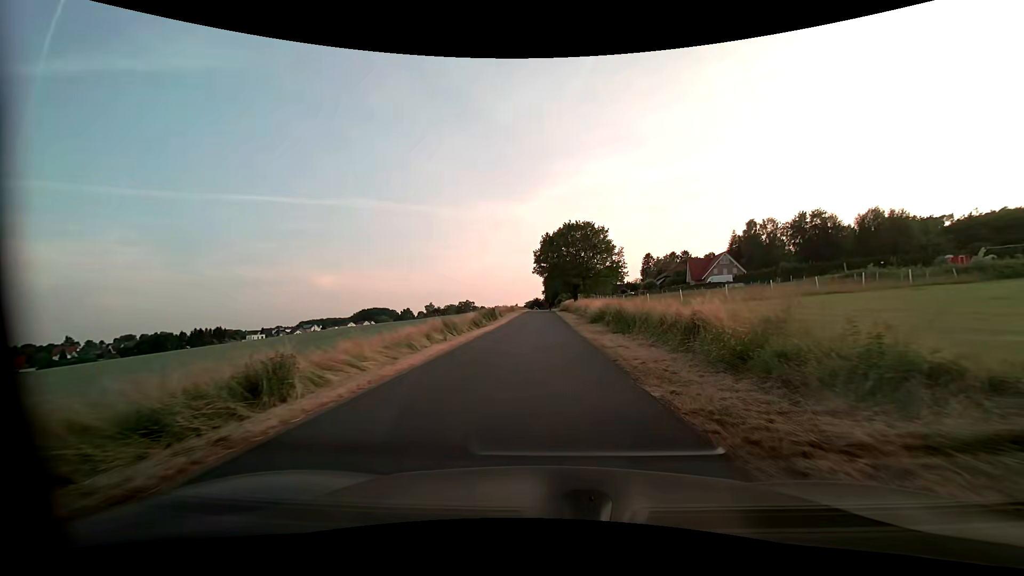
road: residential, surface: asphalt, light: Day
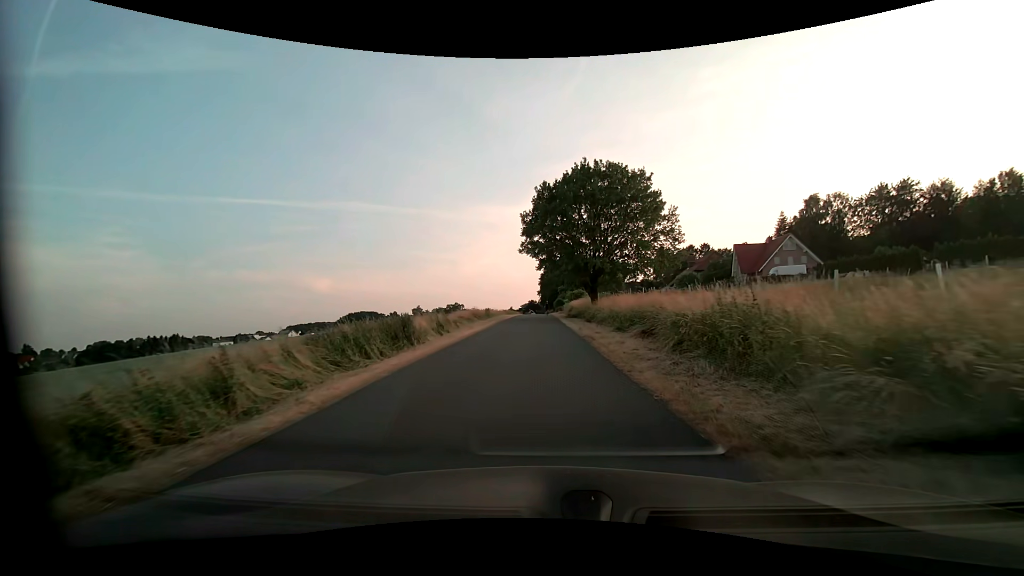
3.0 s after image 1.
(0.0, +33.9) m; 0°
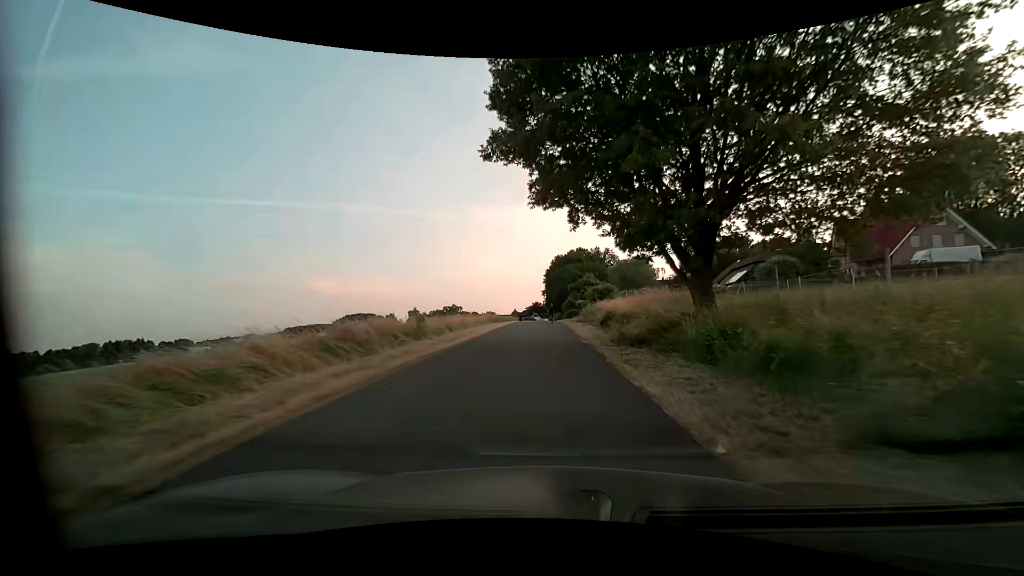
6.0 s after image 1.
(-0.1, +30.6) m; -1°
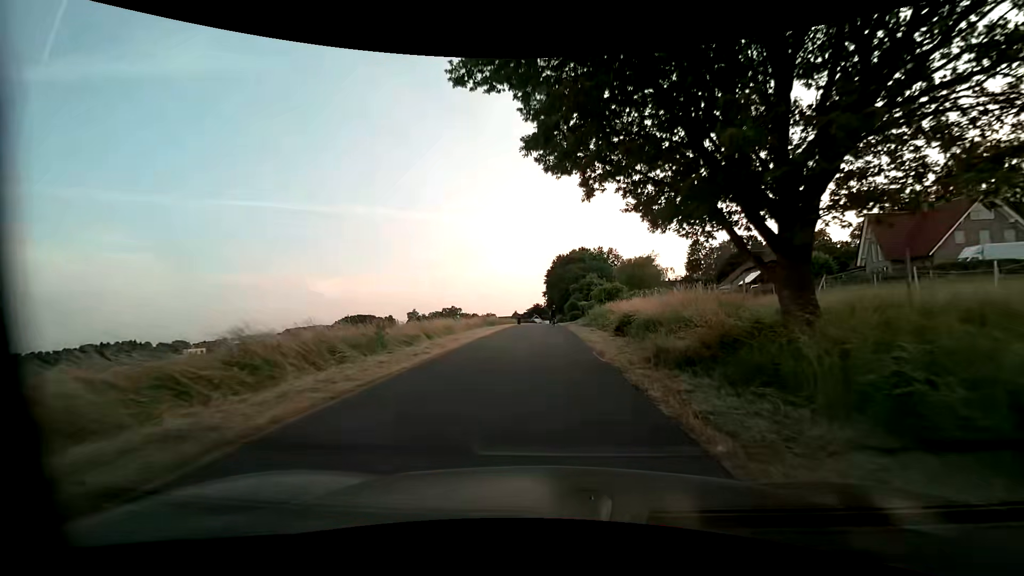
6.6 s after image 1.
(0.0, +5.7) m; 0°
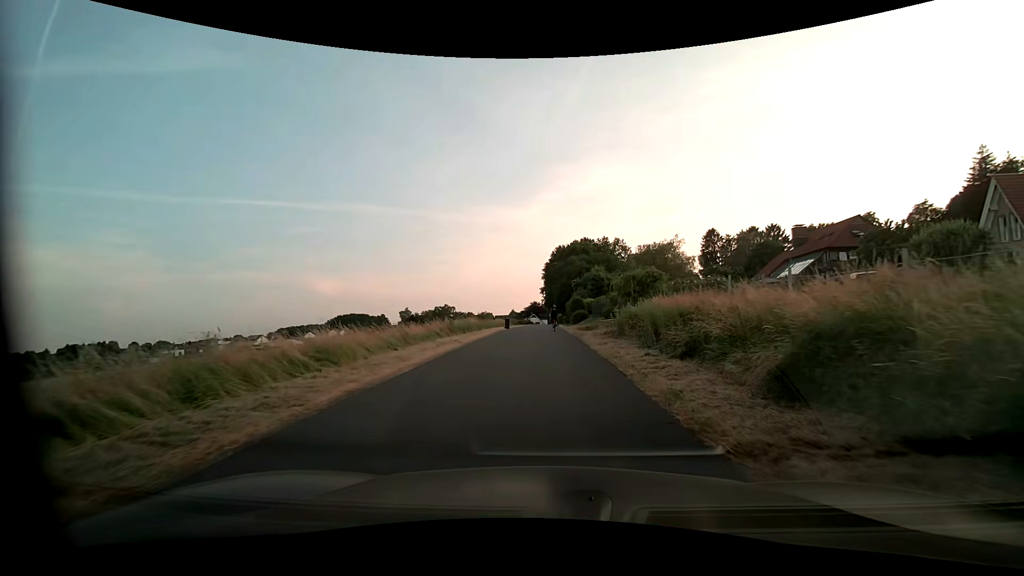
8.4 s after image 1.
(0.0, +16.4) m; +1°
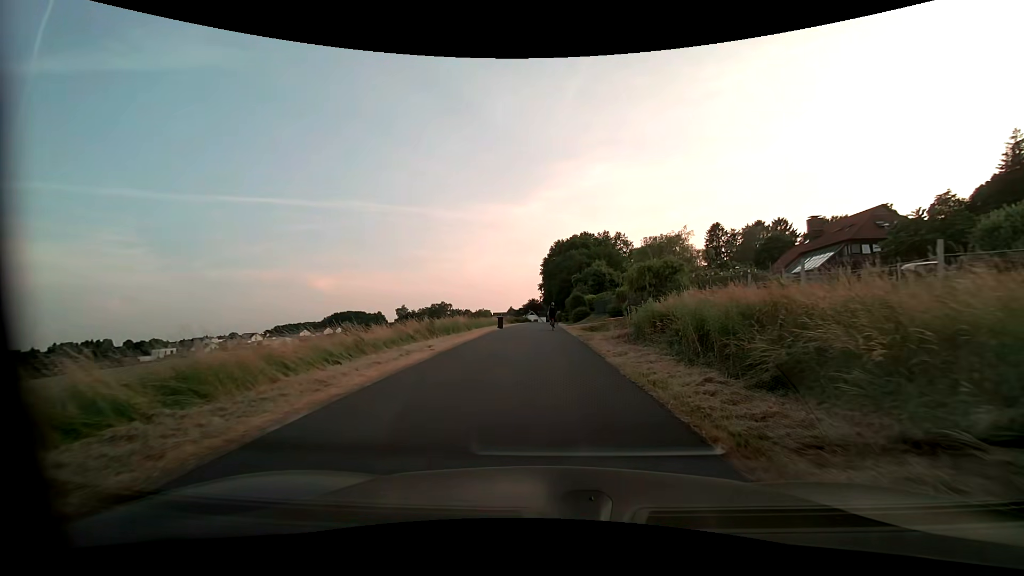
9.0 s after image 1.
(0.0, +5.0) m; 0°
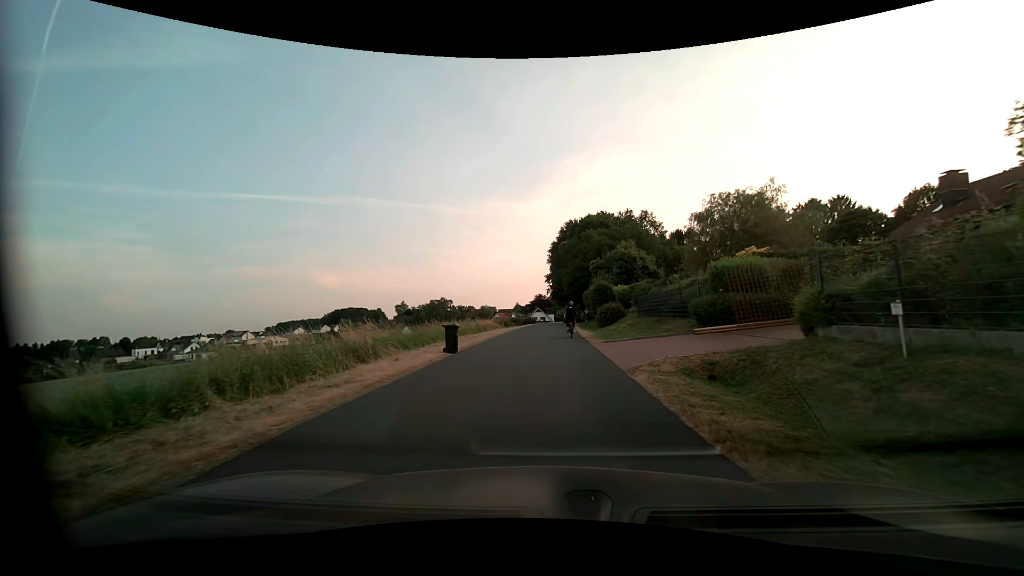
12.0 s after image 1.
(-0.1, +22.5) m; -1°
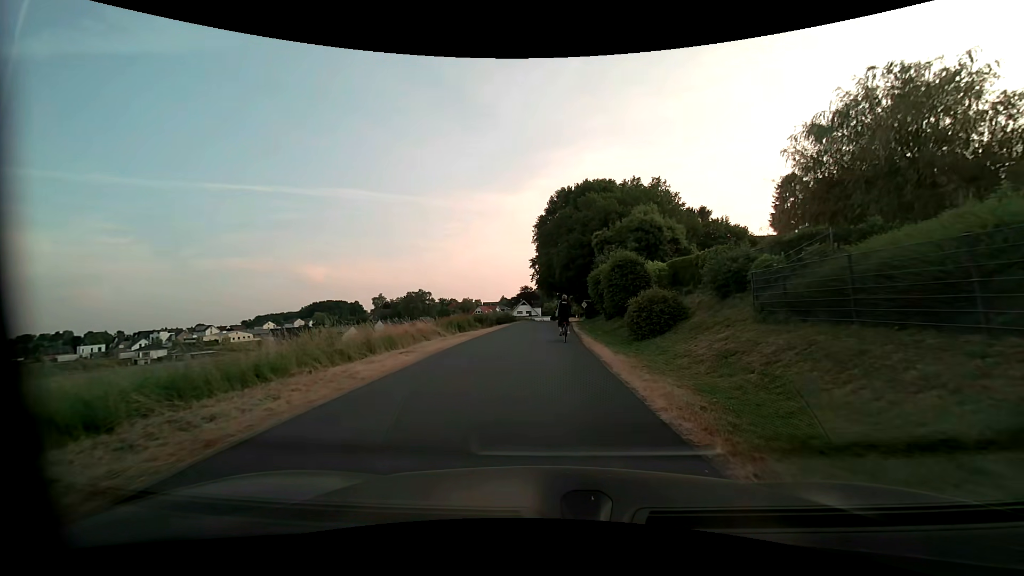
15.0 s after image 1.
(+0.3, +20.9) m; +1°
